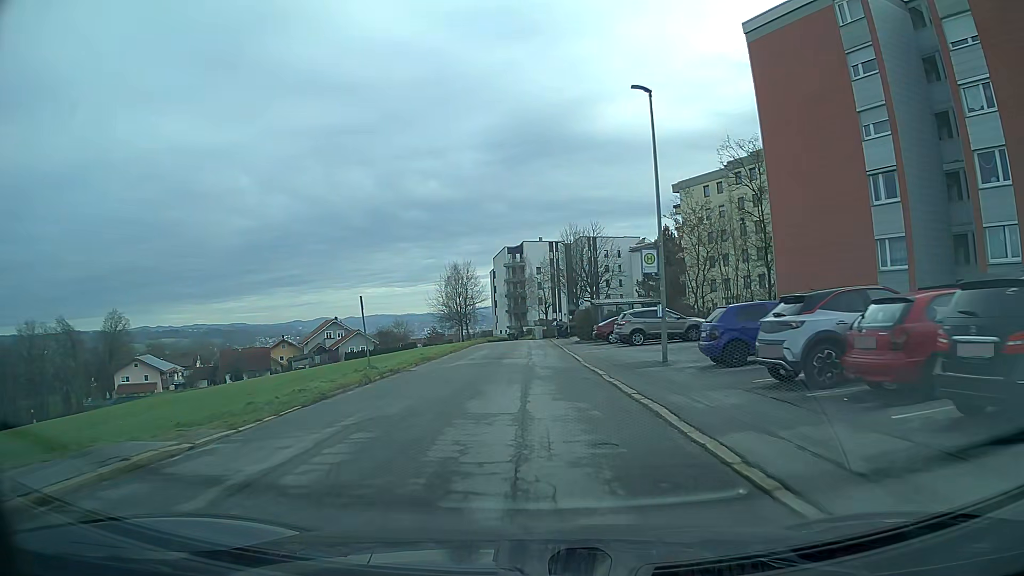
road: unclassified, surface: asphalt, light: Day
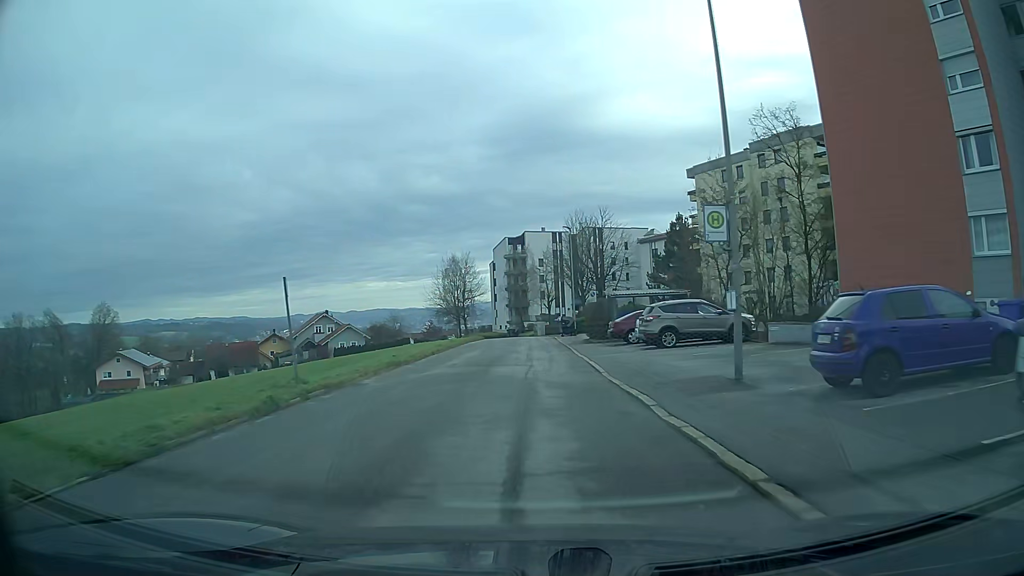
(0.0, +7.0) m; 0°
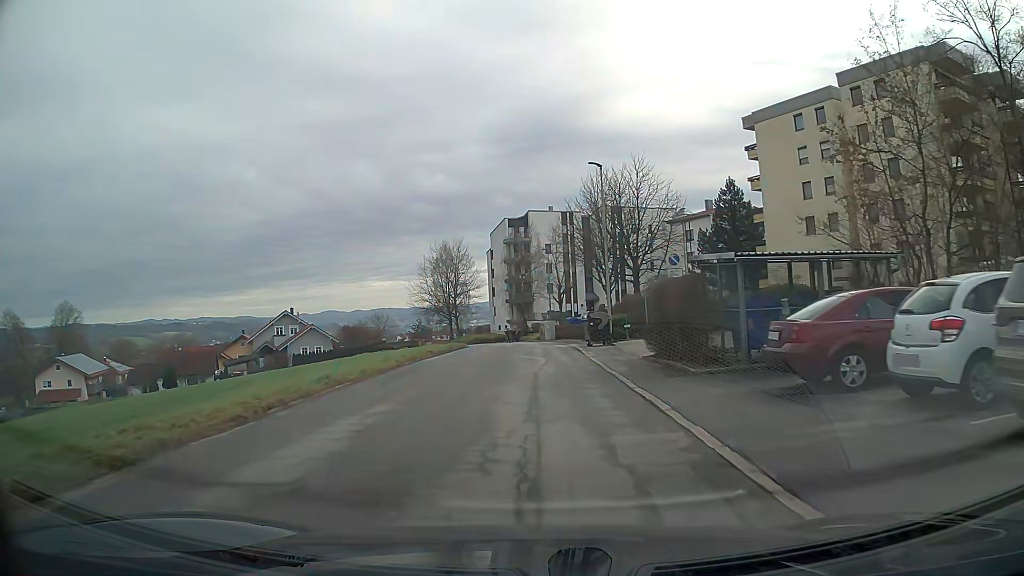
(-0.1, +20.6) m; -1°
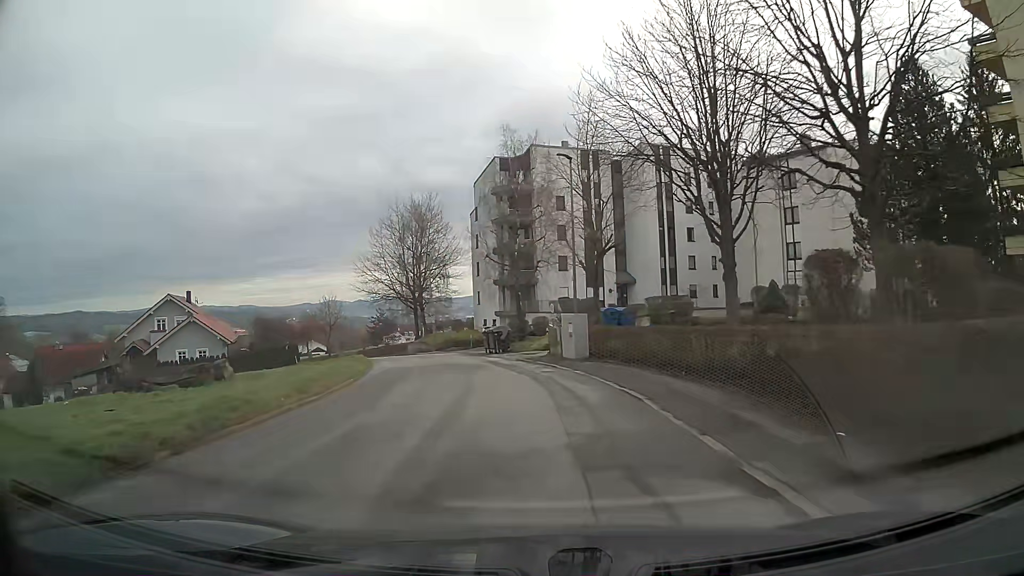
(0.0, +33.4) m; 0°
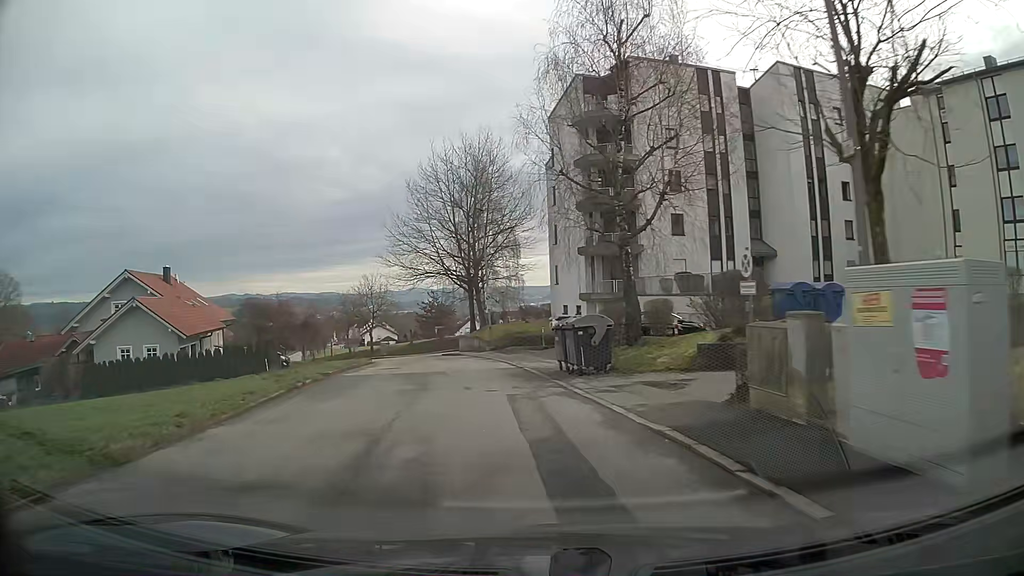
(-1.3, +19.5) m; -9°
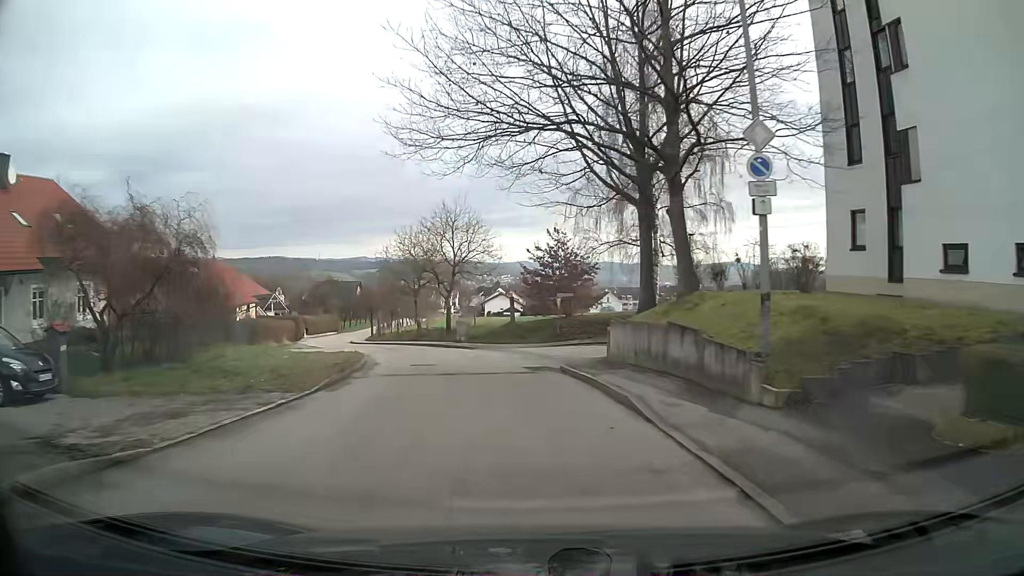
(-3.3, +32.8) m; -11°
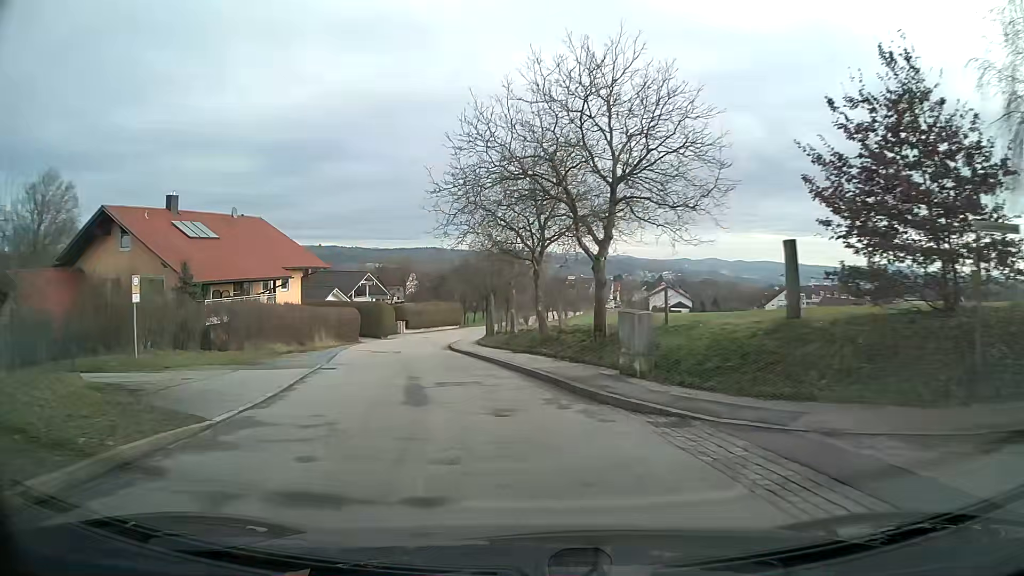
(-2.9, +26.4) m; -15°
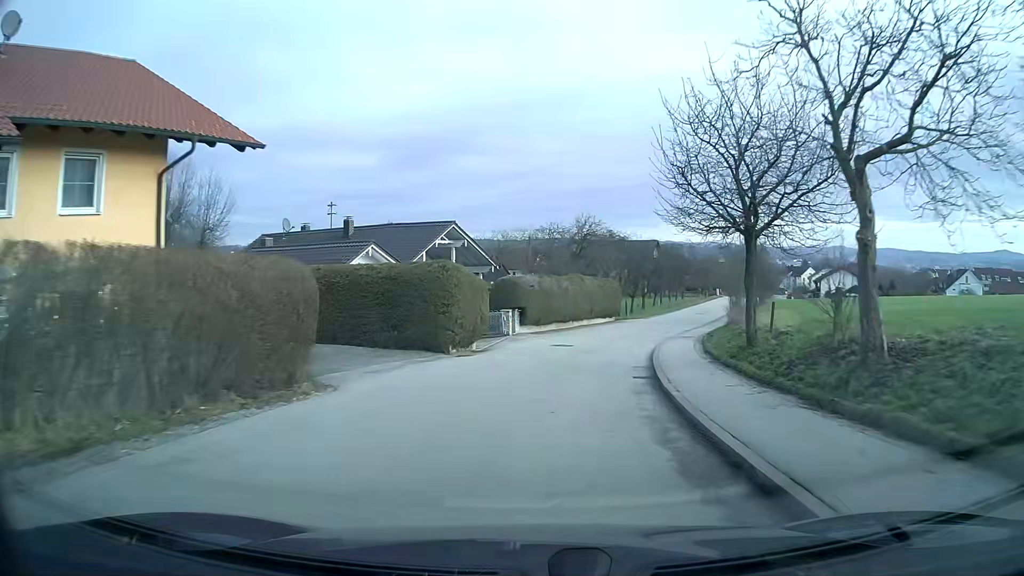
(-4.1, +33.8) m; -7°
(0, +10) (+2, +20) (+4, +30) (+7, +39) (+10, +49) (+13, +58) (+17, +67) (+20, +77) (+24, +86) (+27, +96) m
